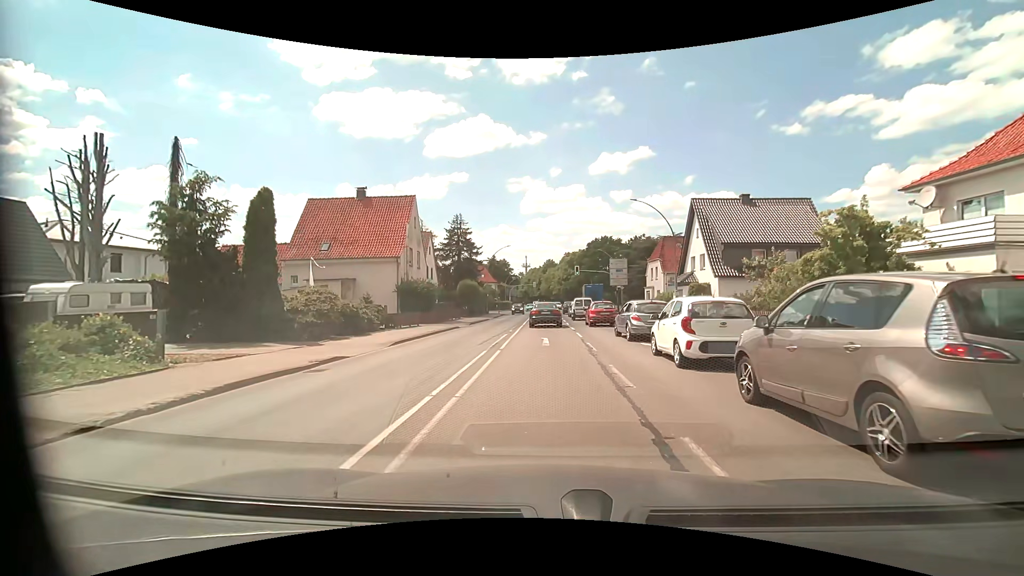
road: primary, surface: asphalt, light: Day
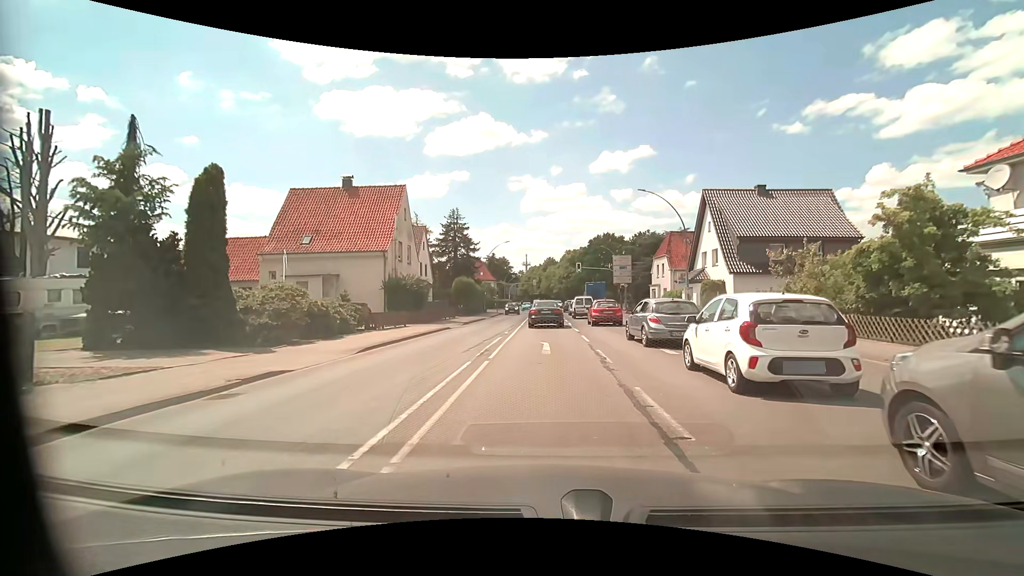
(0.0, +3.1) m; 0°
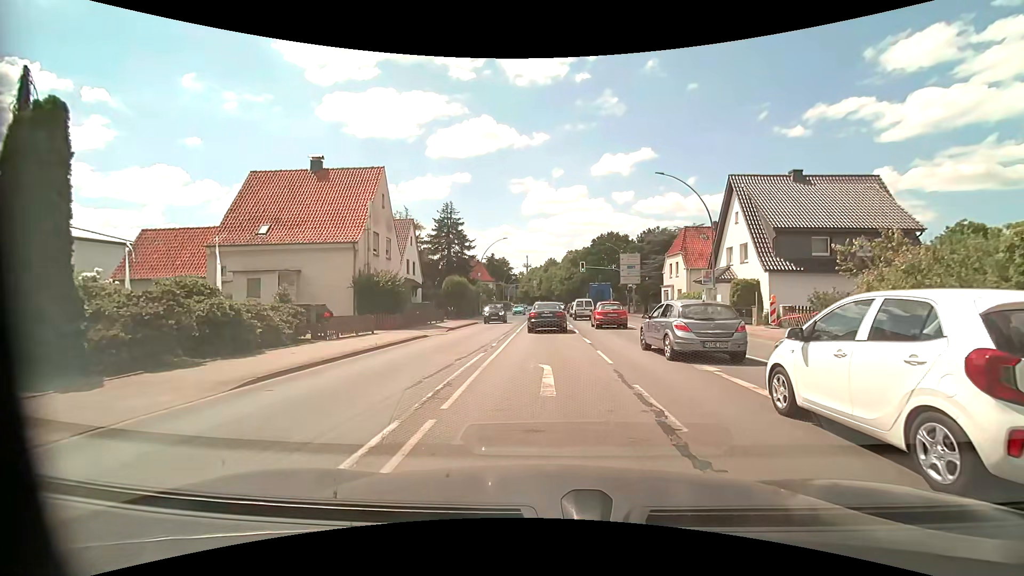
(0.0, +5.6) m; 0°
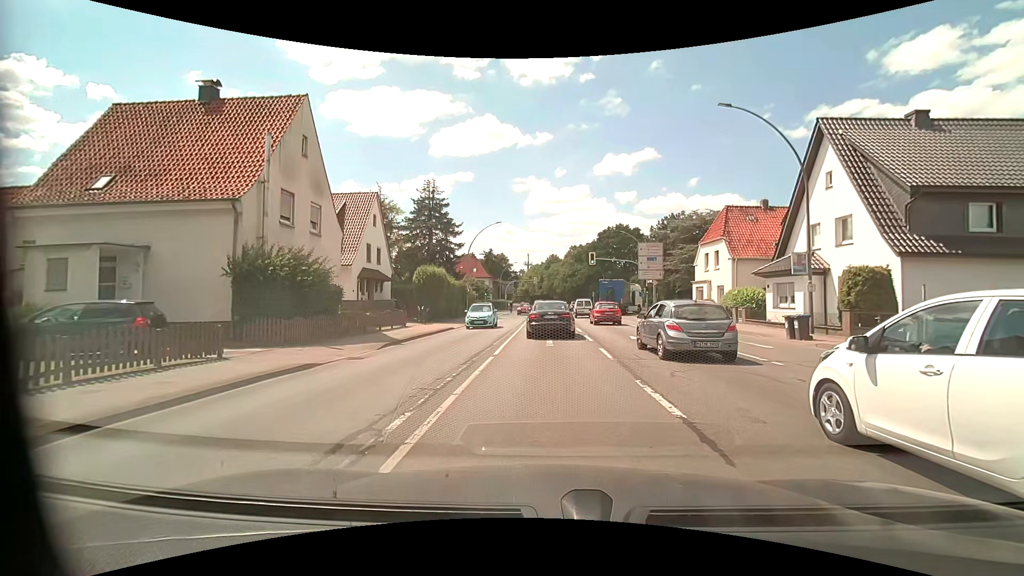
(+0.1, +11.3) m; 0°
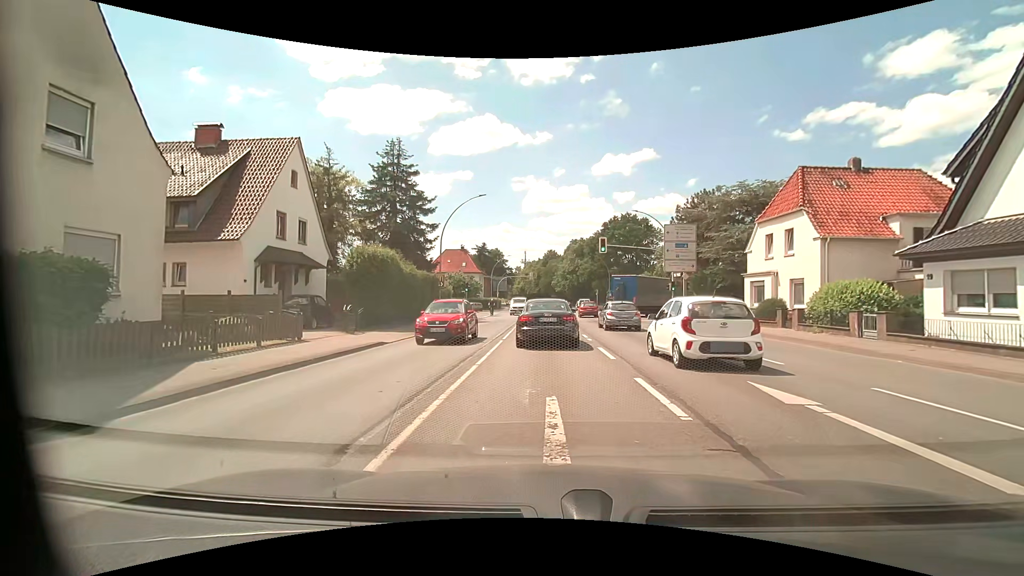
(0.0, +12.1) m; 0°
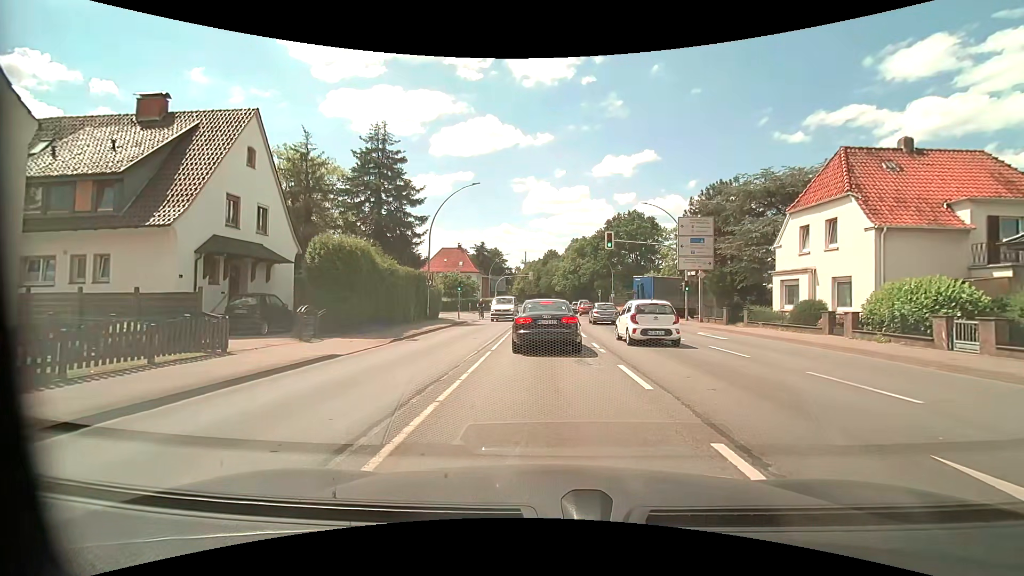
(0.0, +4.0) m; +1°
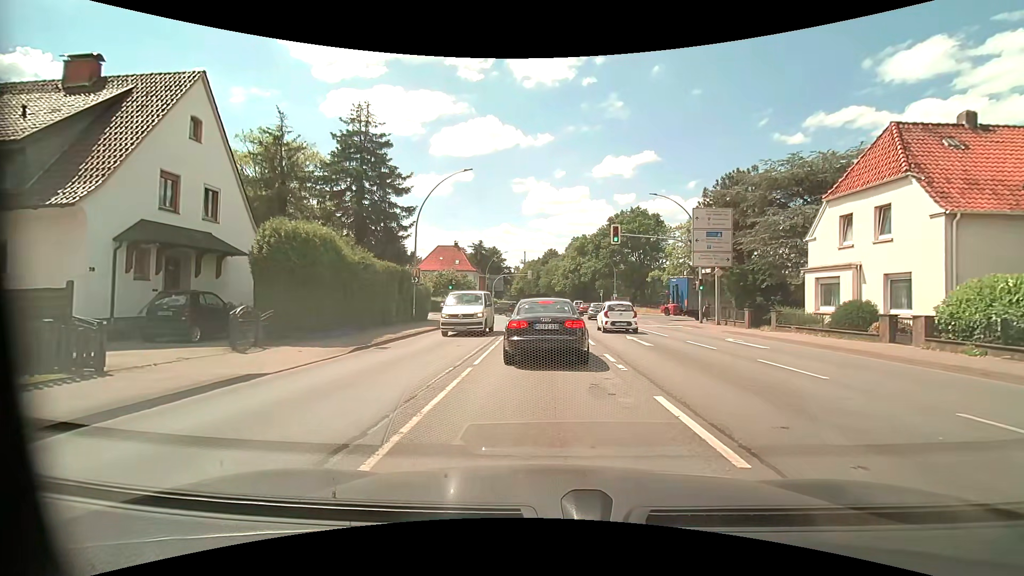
(0.0, +3.6) m; -1°
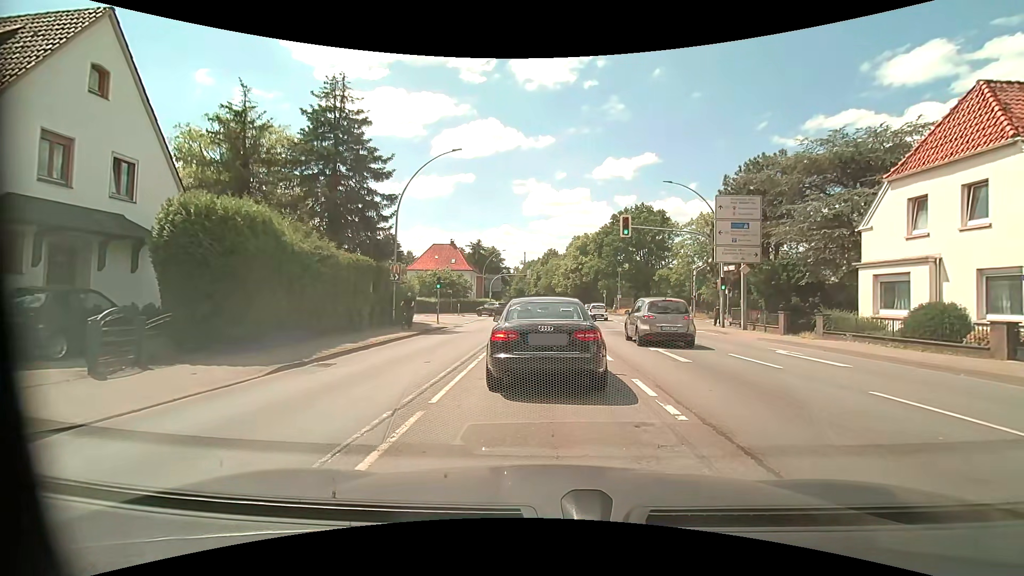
(0.0, +4.1) m; -1°
(0, +10) (0, +20) (+1, +30) (+1, +40) (+2, +50) (0, +59) (-9, +64) (-19, +64) (-29, +65) (-39, +66) m
